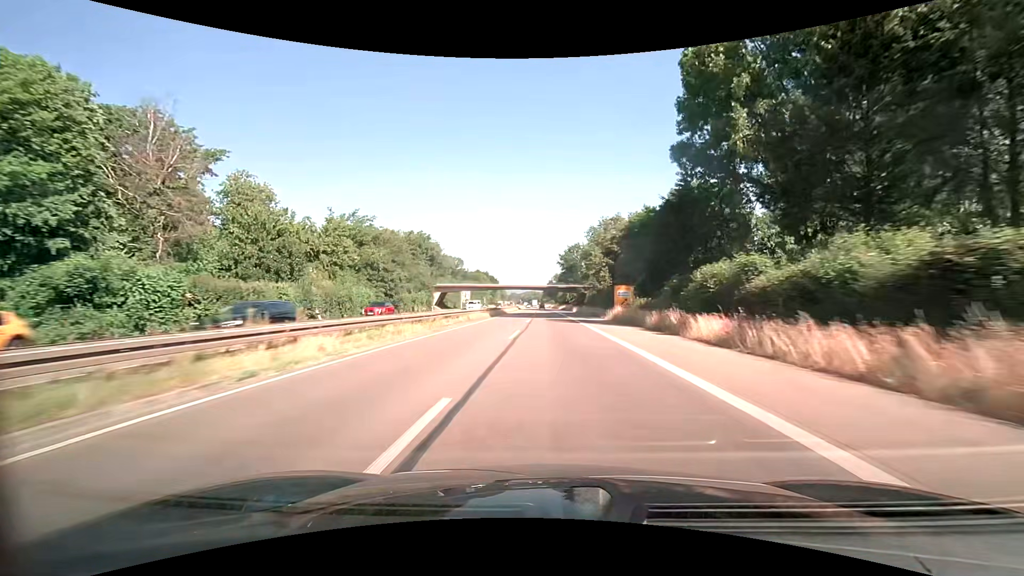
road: trunk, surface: asphalt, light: Day
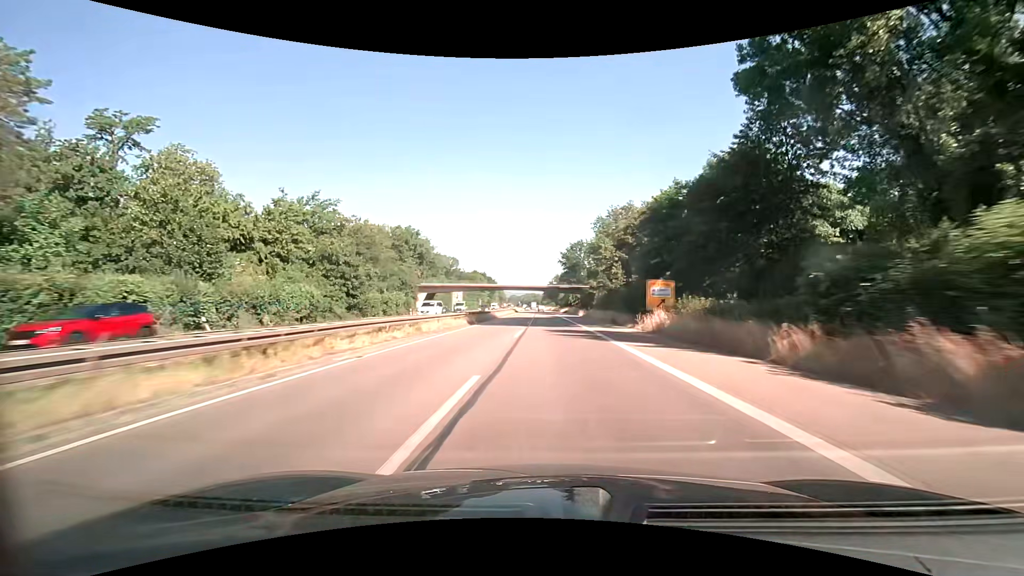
(0.0, +15.7) m; 0°
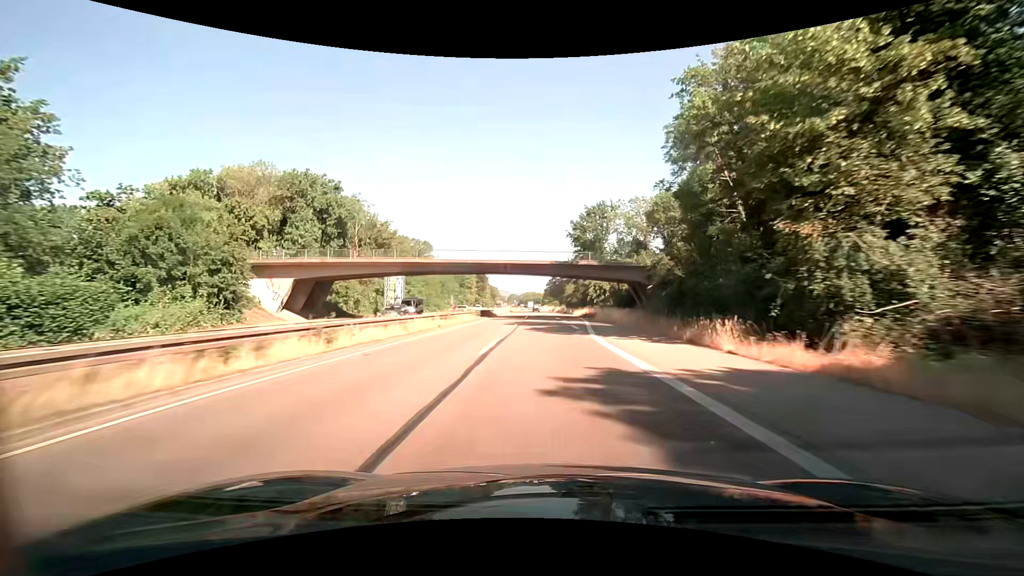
(0.0, +62.9) m; 0°
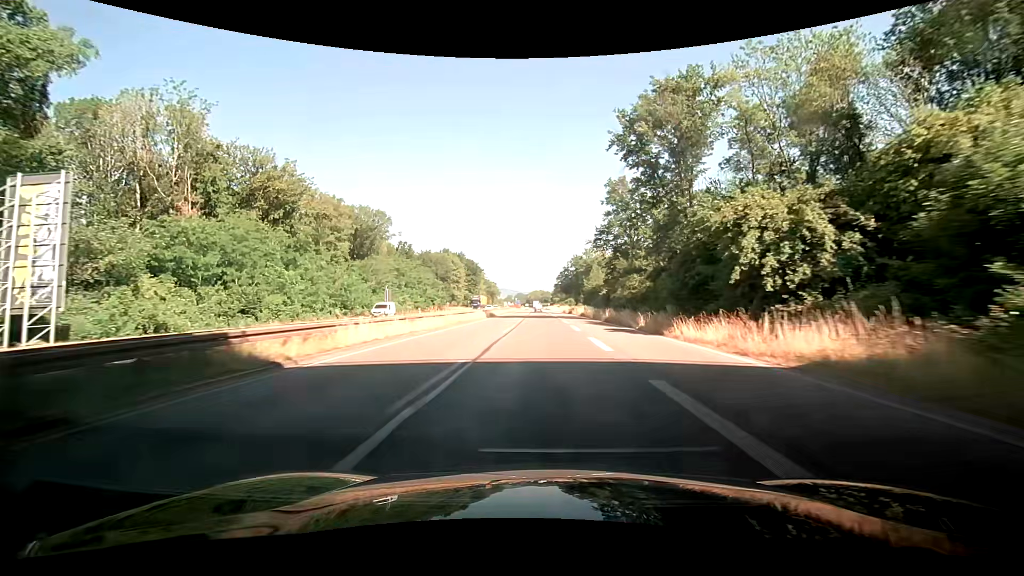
(-0.5, +62.7) m; -1°
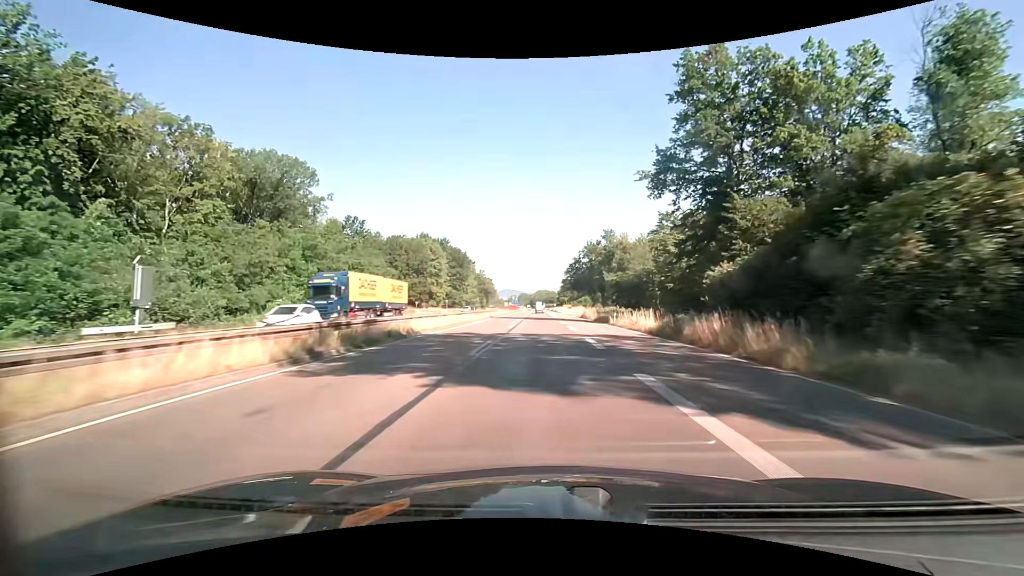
(-0.3, +47.0) m; -1°
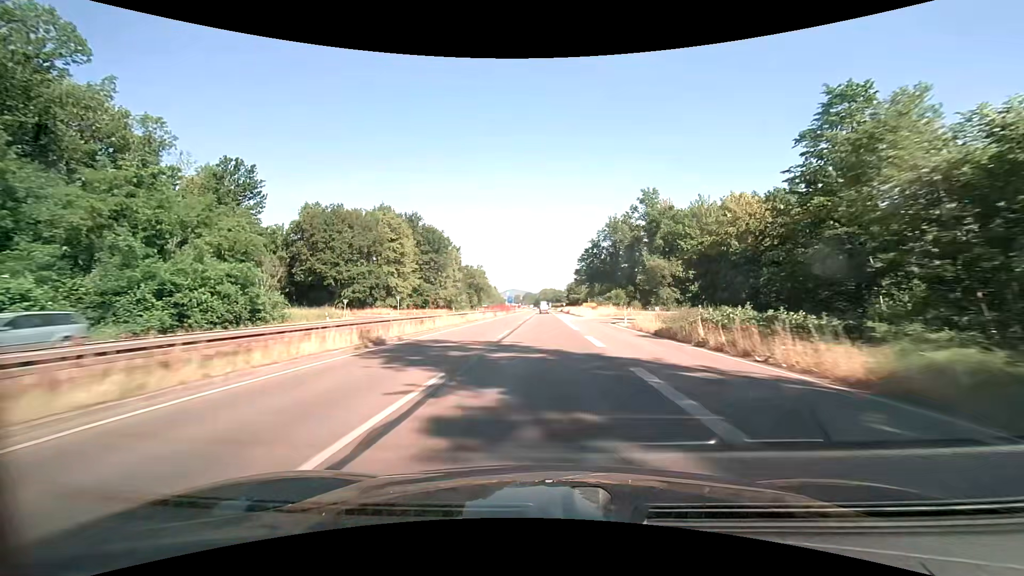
(-0.1, +47.0) m; 0°
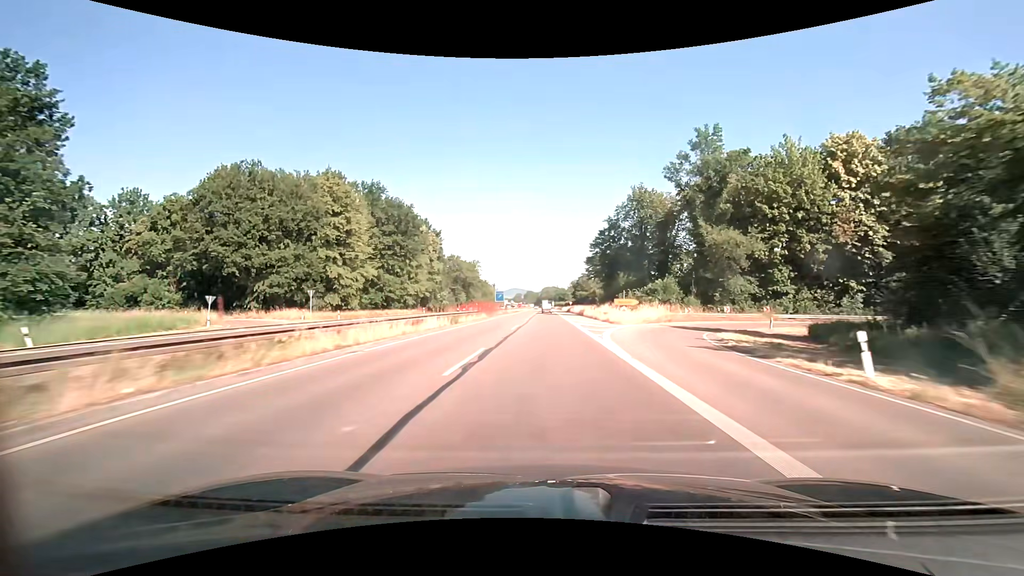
(-0.1, +31.1) m; 0°
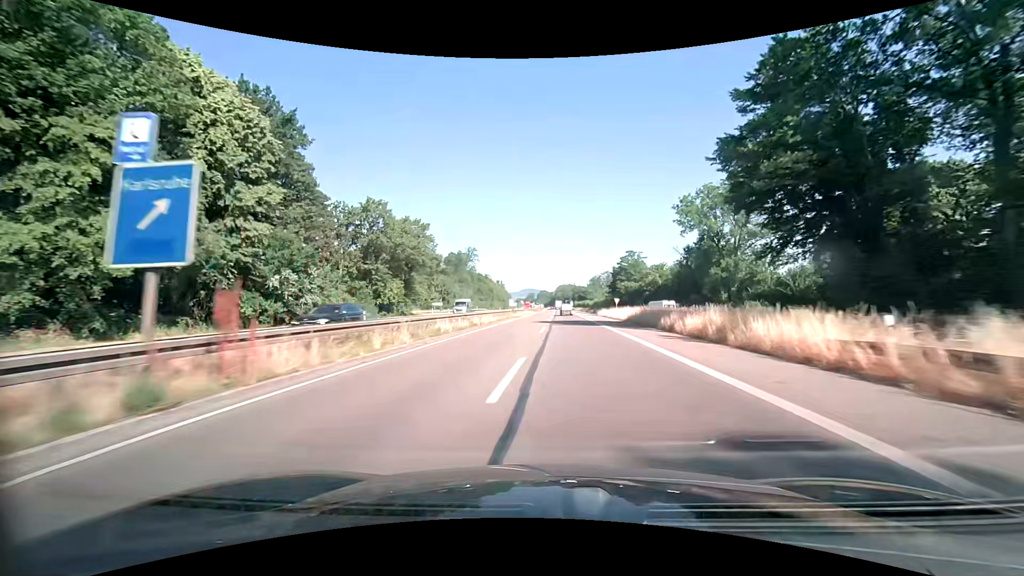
(-0.7, +75.7) m; -1°
(0, +10) (0, +20) (0, +30) (0, +40) (0, +50) (-1, +60) (-1, +70) (0, +80) (0, +90) (0, +100) m
